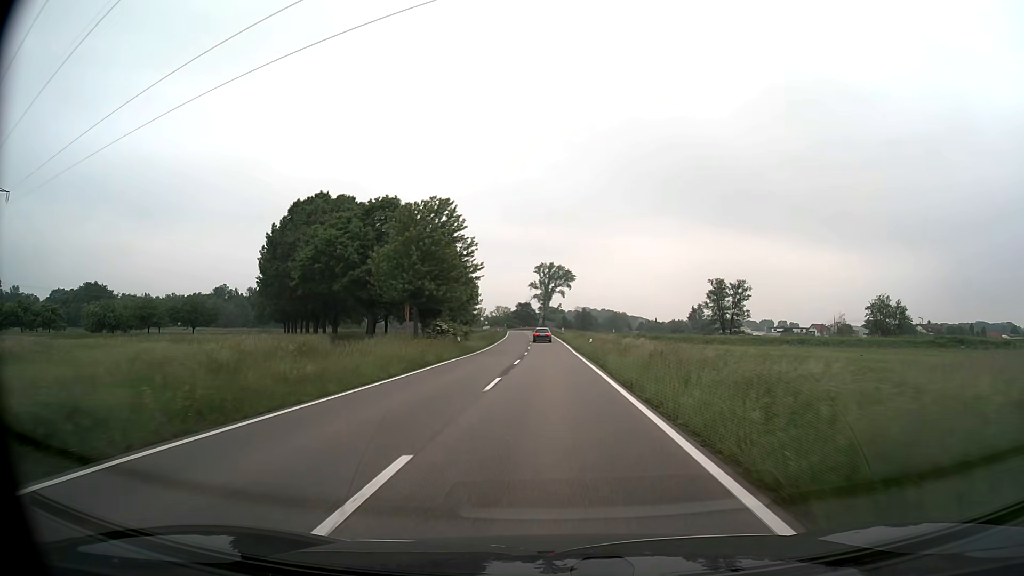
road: secondary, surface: asphalt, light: Day
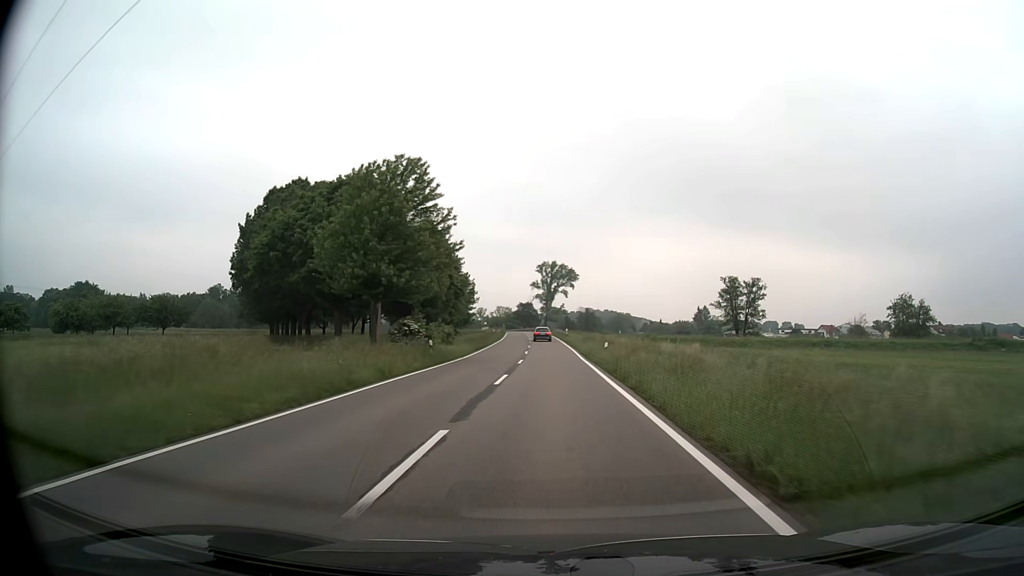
(0.0, +10.1) m; 0°
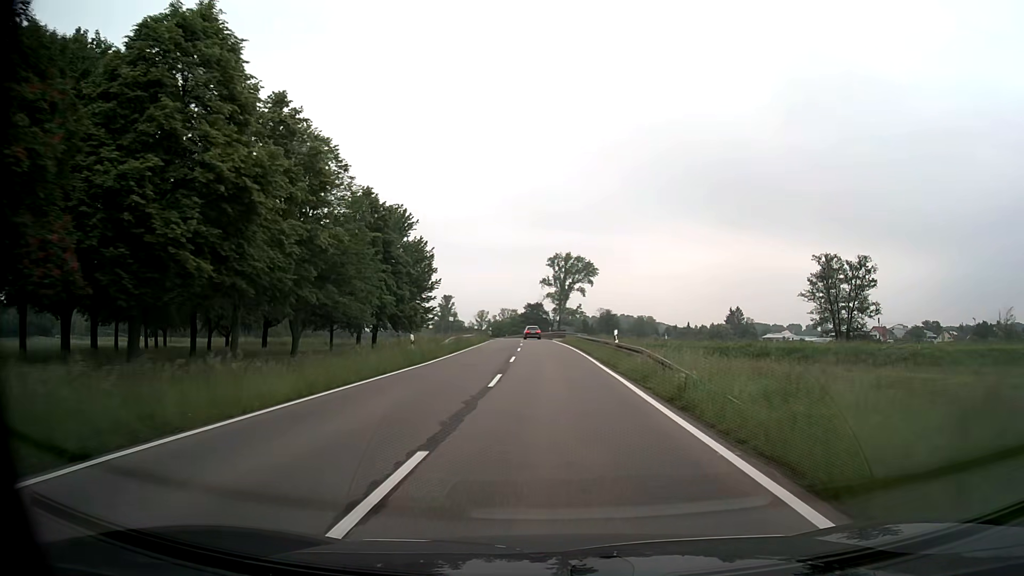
(-0.4, +50.3) m; -1°
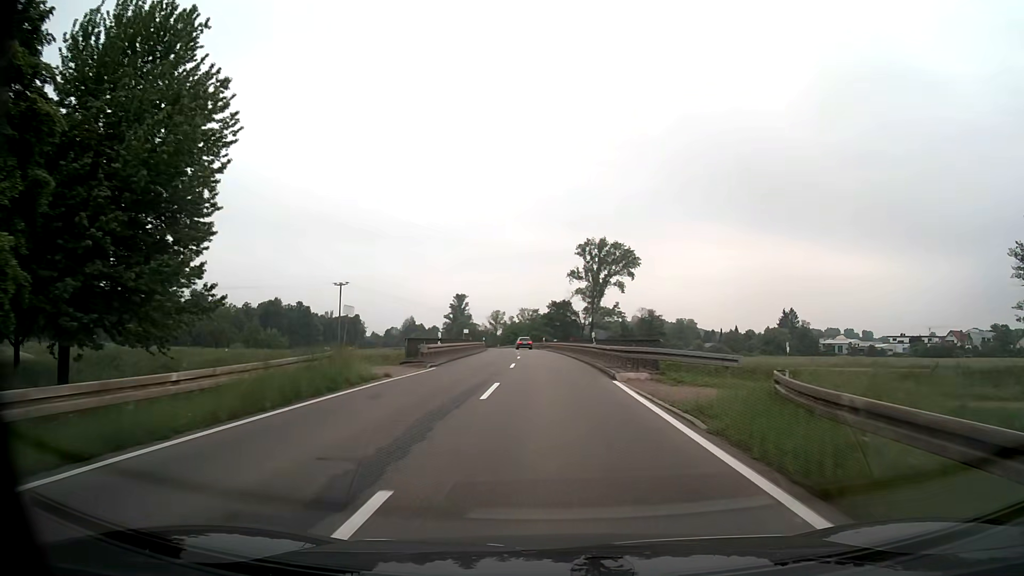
(-0.9, +49.3) m; -2°
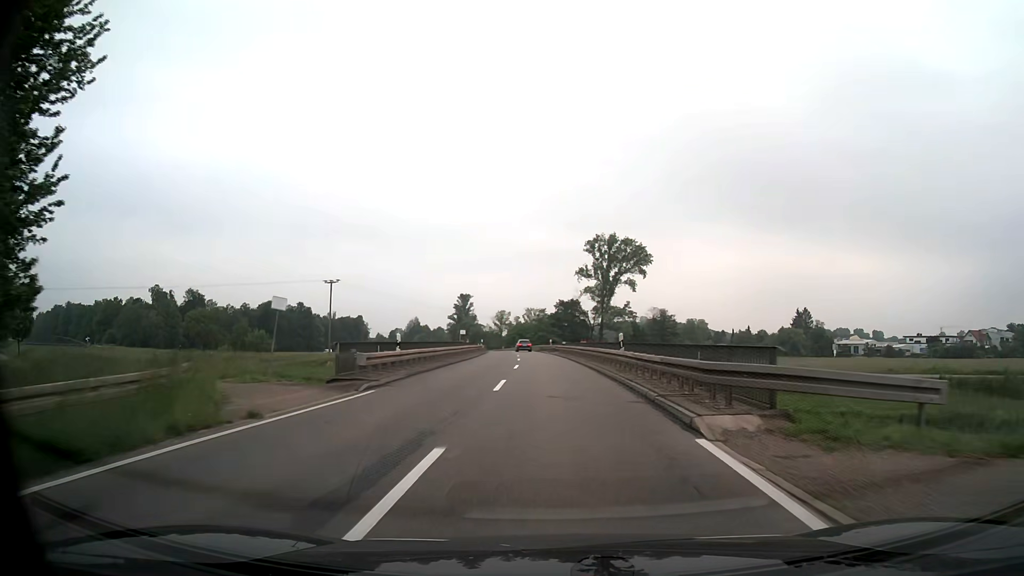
(0.0, +9.7) m; 0°
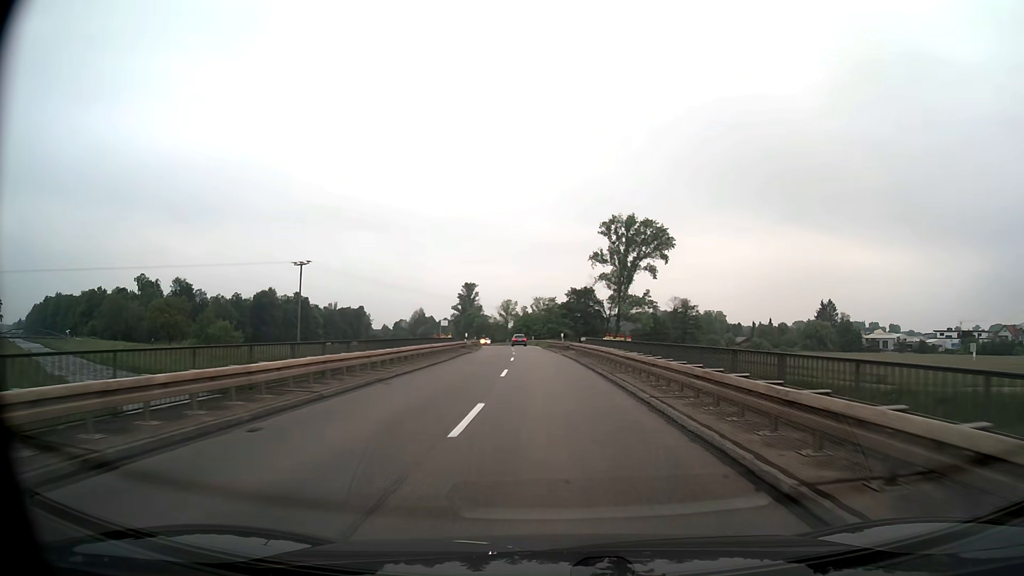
(-0.2, +19.2) m; -1°
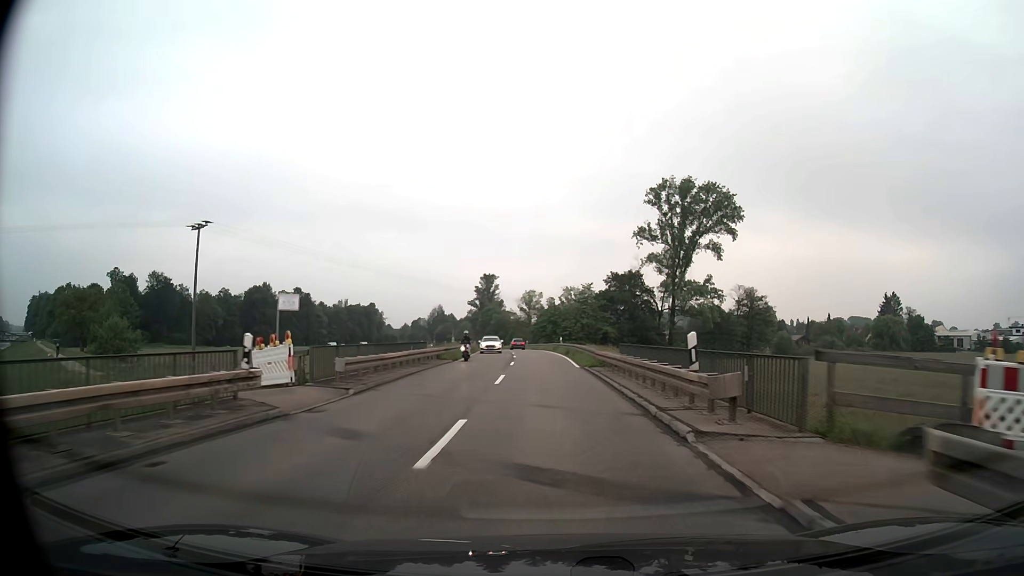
(-0.8, +38.2) m; -2°
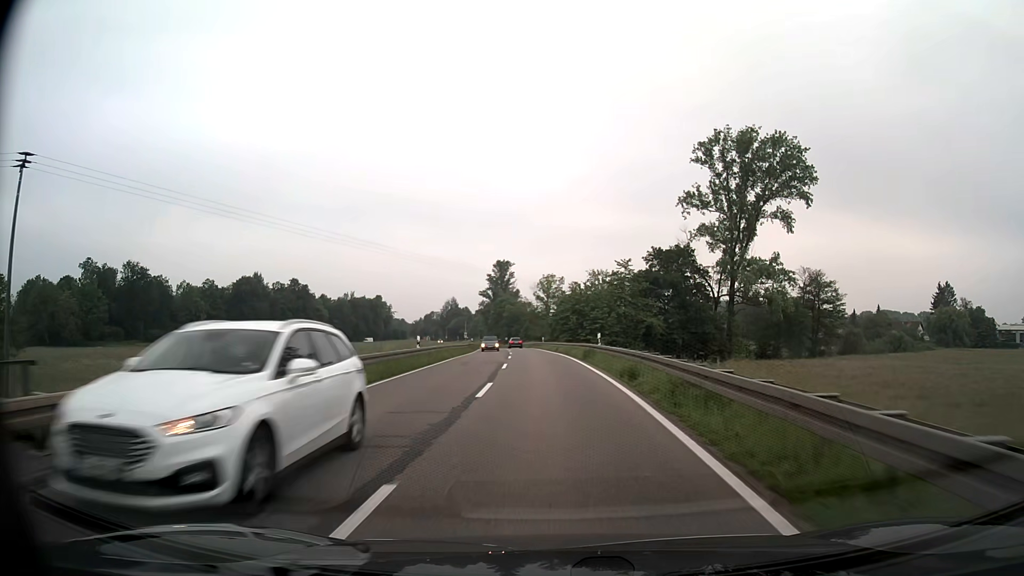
(-0.5, +28.7) m; -2°
(0, +10) (0, +20) (-1, +30) (-1, +40) (-2, +50) (-2, +60) (-3, +70) (-4, +80) (-5, +90) (-6, +100) m
